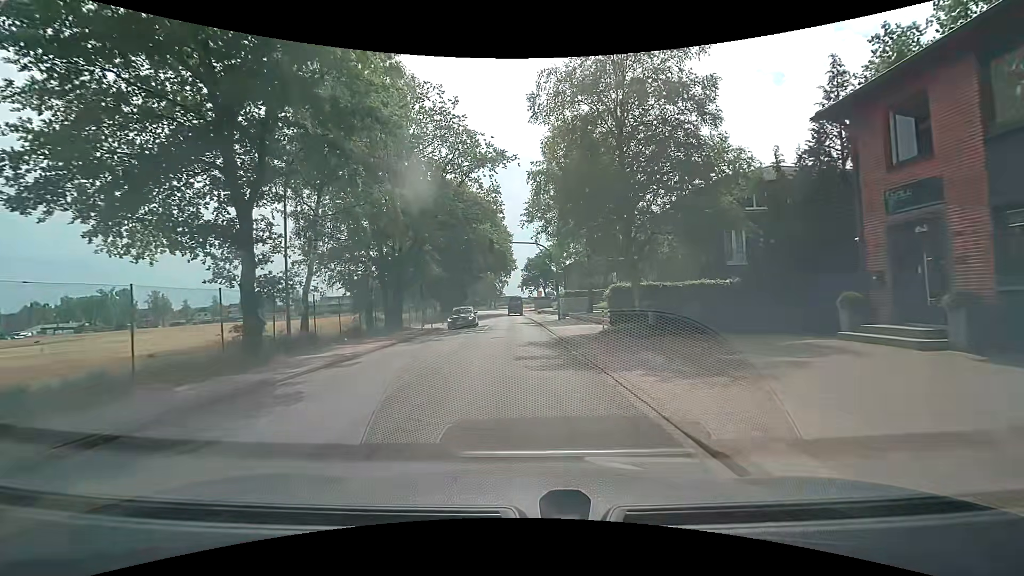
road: unclassified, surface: asphalt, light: Day
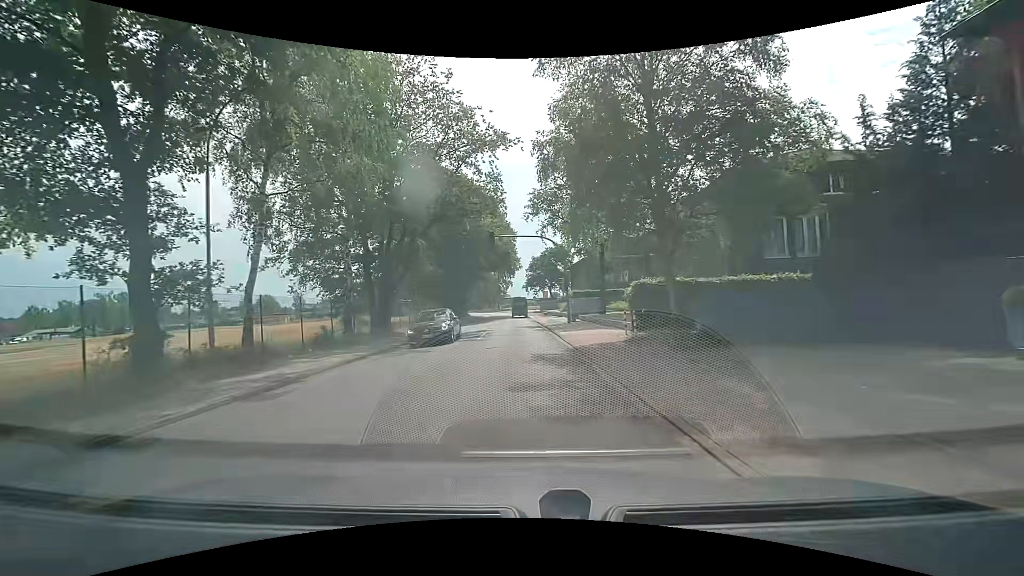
(0.0, +4.4) m; -1°
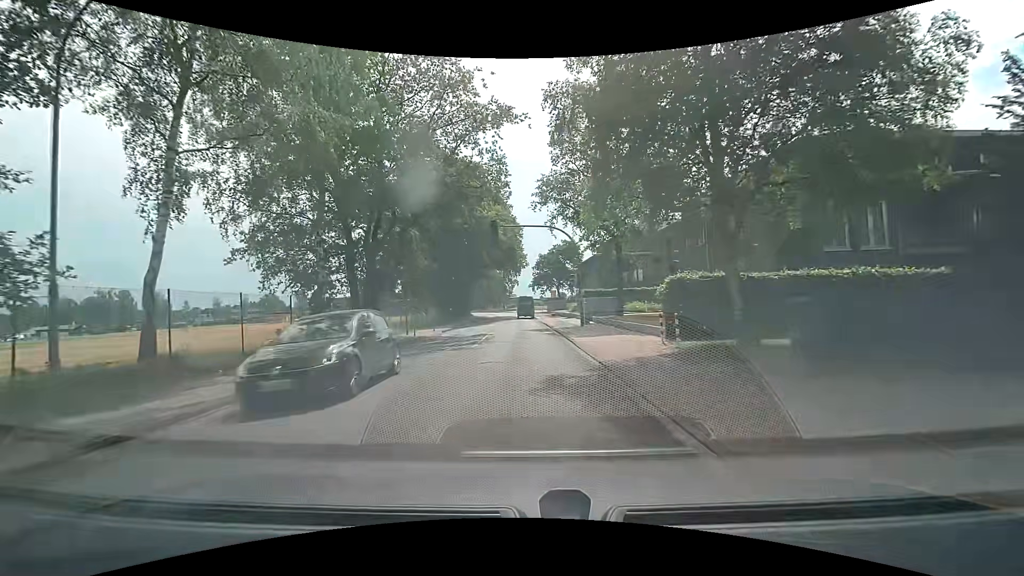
(0.0, +4.4) m; -1°
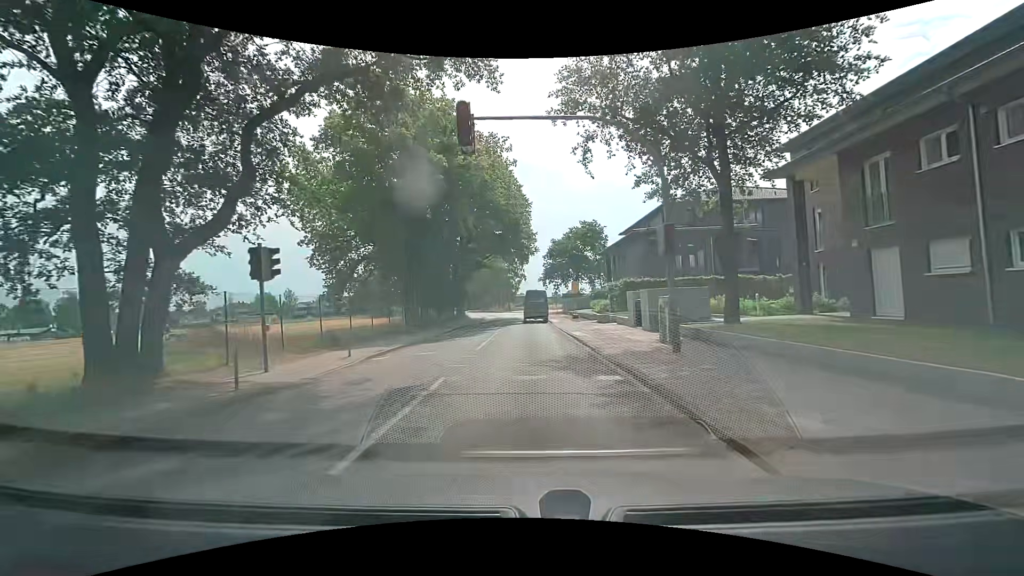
(-0.2, +17.4) m; 0°
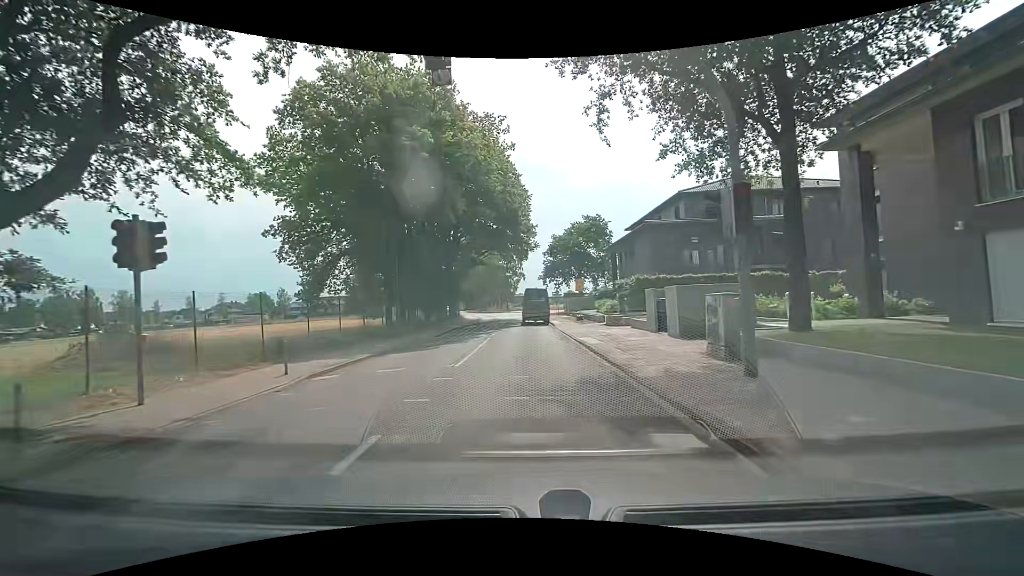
(0.0, +4.2) m; -1°
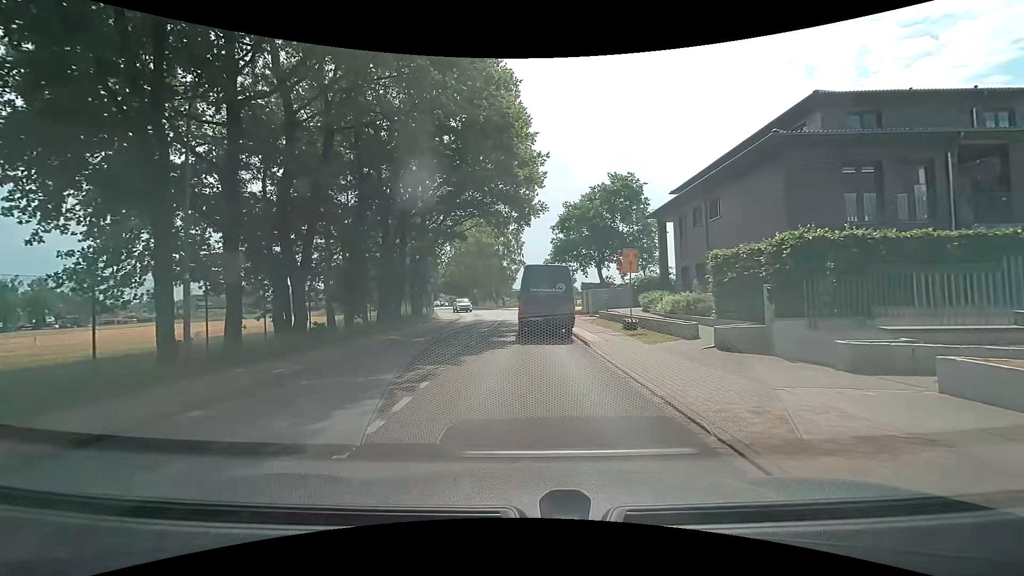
(0.0, +17.7) m; 0°
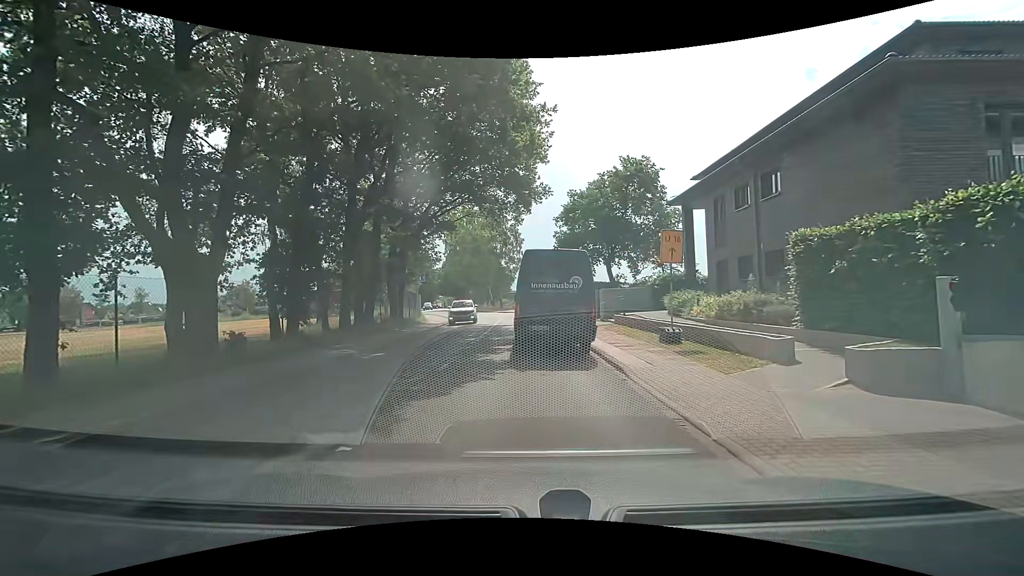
(0.0, +5.2) m; +1°
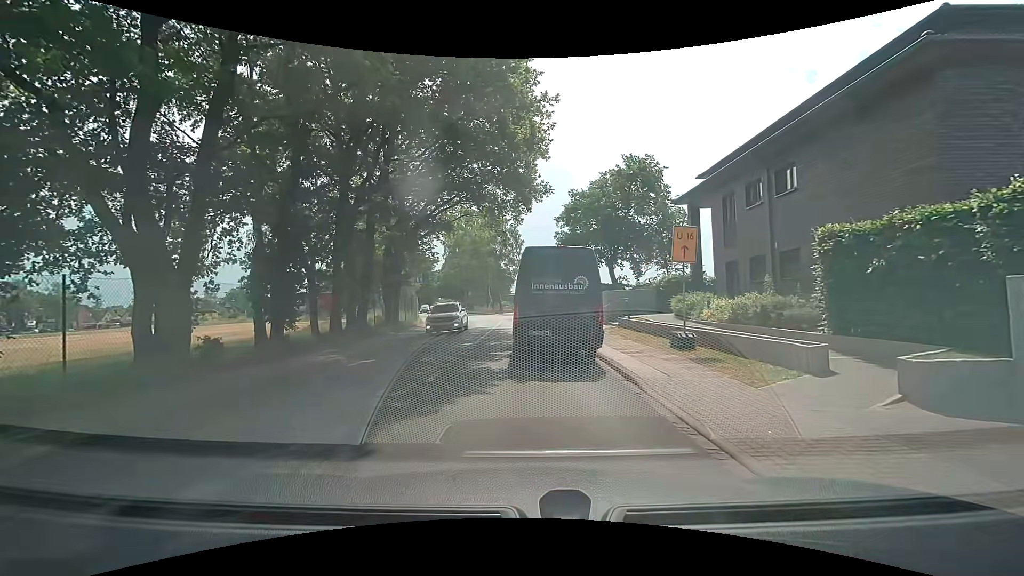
(0.0, +1.1) m; -1°
